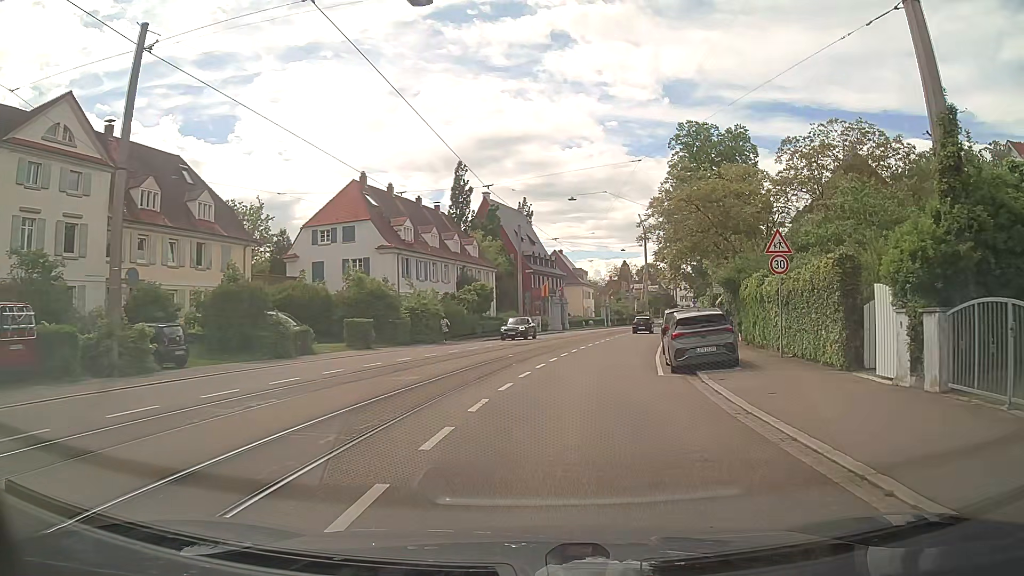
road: tertiary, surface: asphalt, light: Day
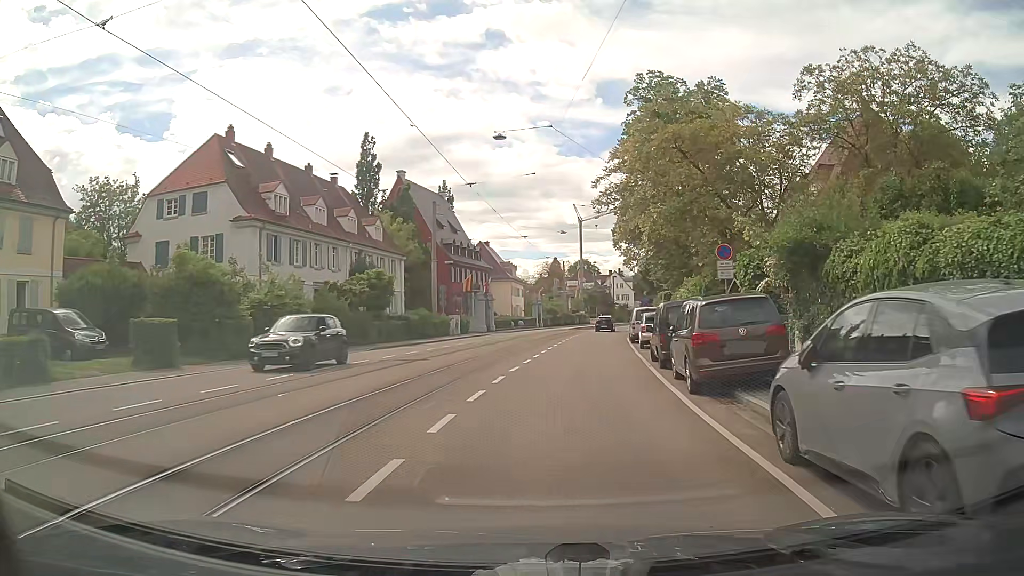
(+0.7, +13.9) m; +6°
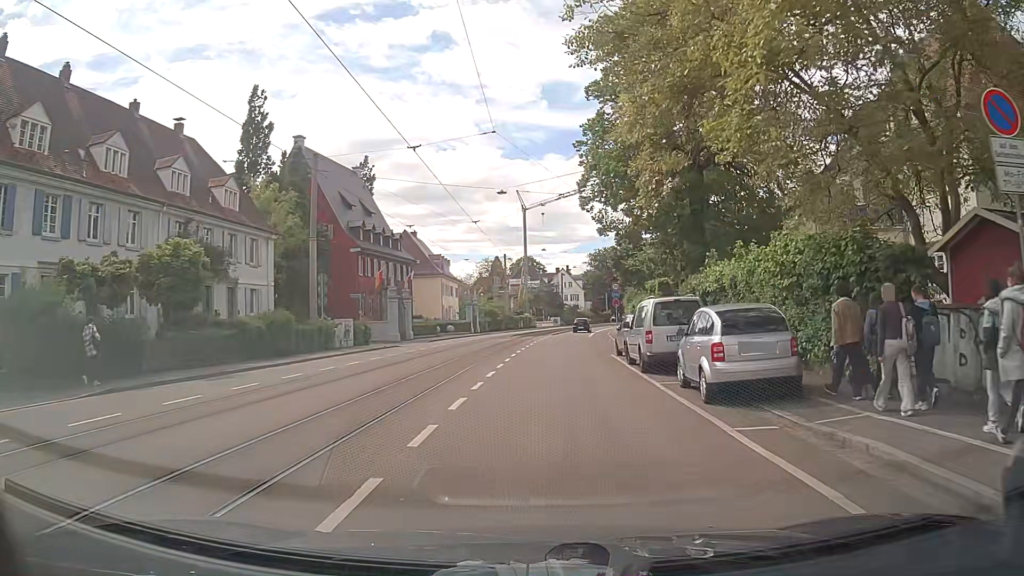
(+1.0, +18.6) m; +4°
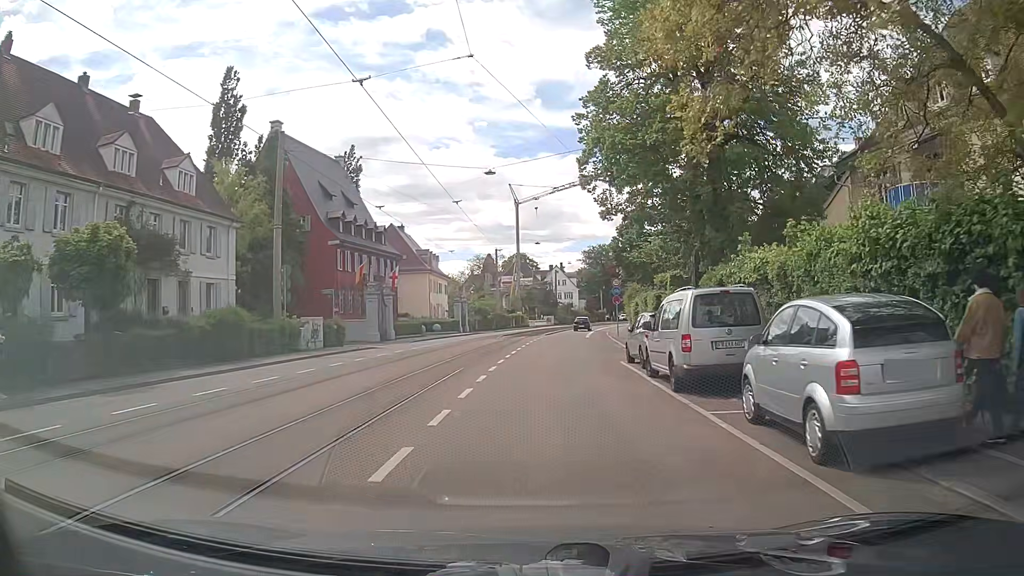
(+0.1, +4.6) m; 0°
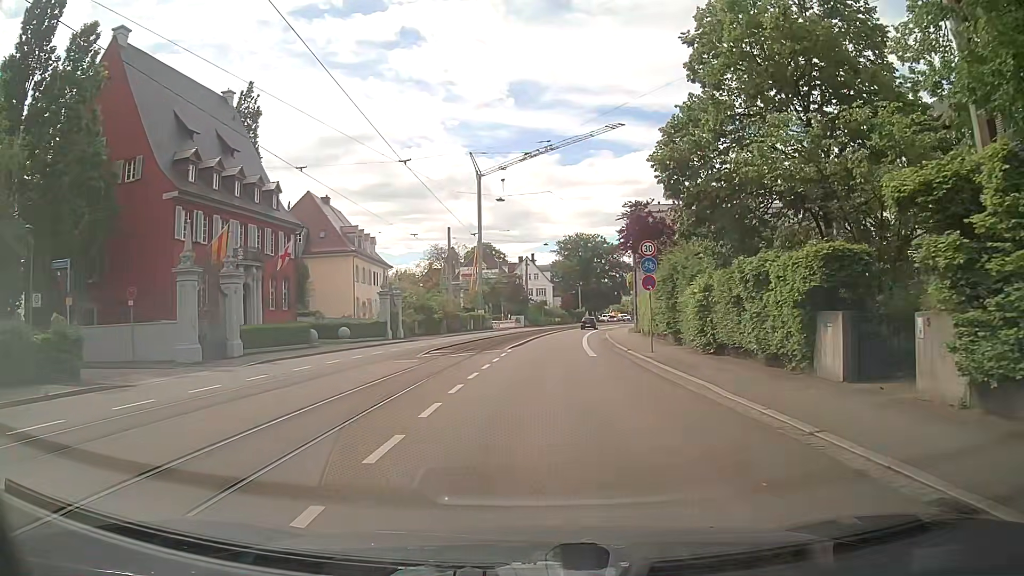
(+0.9, +23.2) m; +4°
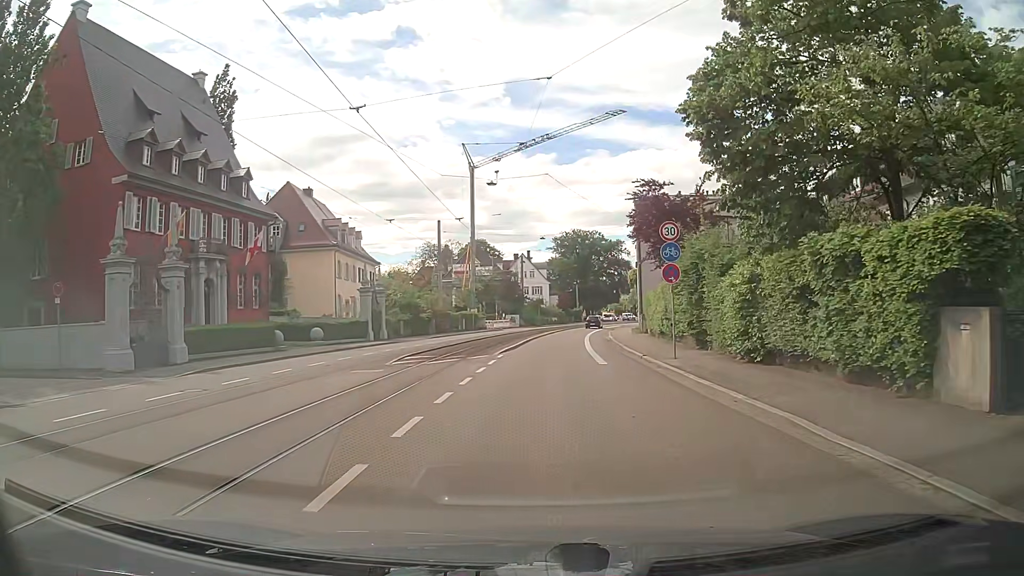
(0.0, +4.7) m; 0°
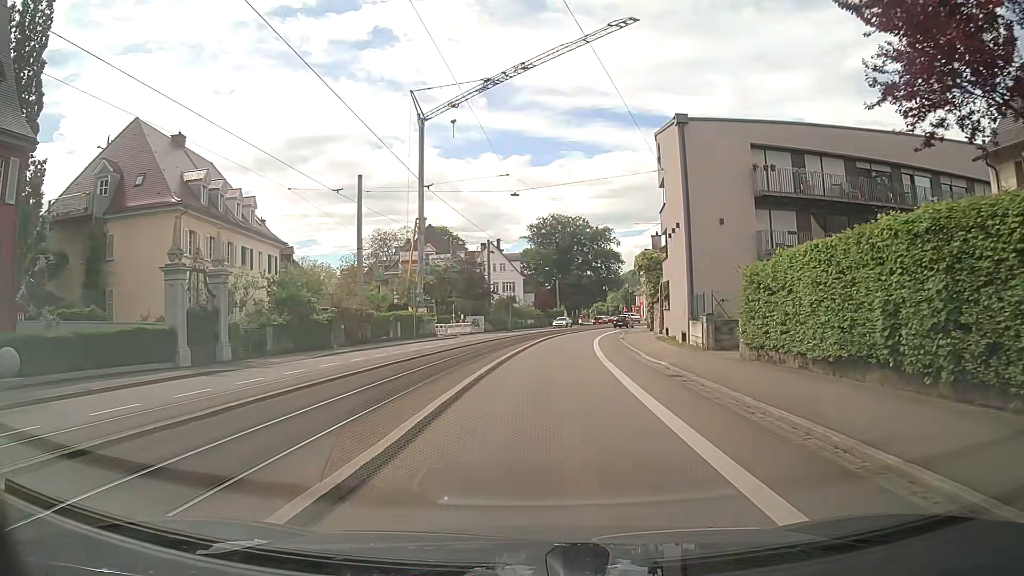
(+0.5, +23.1) m; +3°
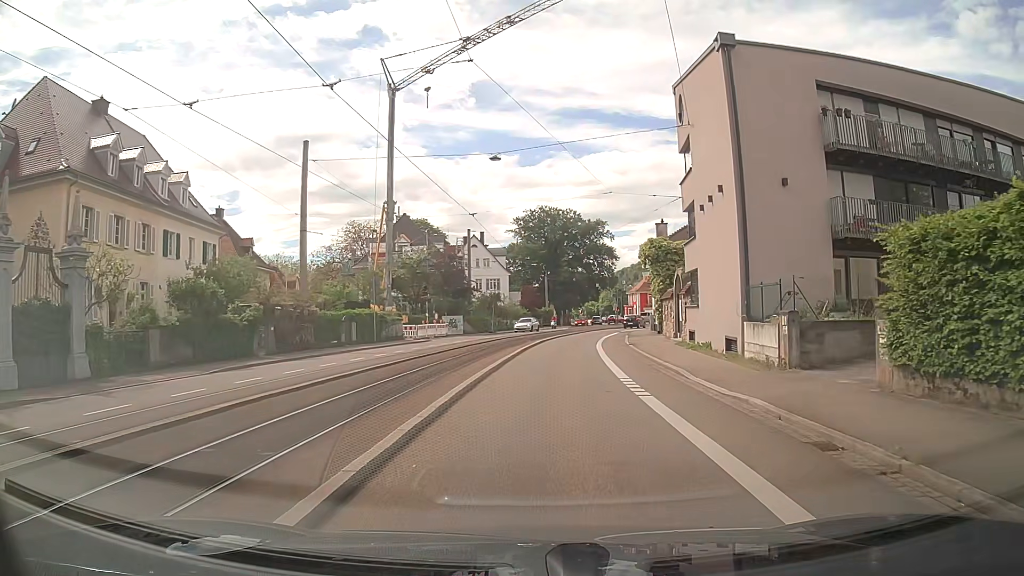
(0.0, +9.1) m; +1°
(0, +10) (0, +20) (+1, +30) (+2, +40) (+3, +50) (+5, +60) (+8, +69) (+13, +78) (+17, +87) (+22, +96) m
